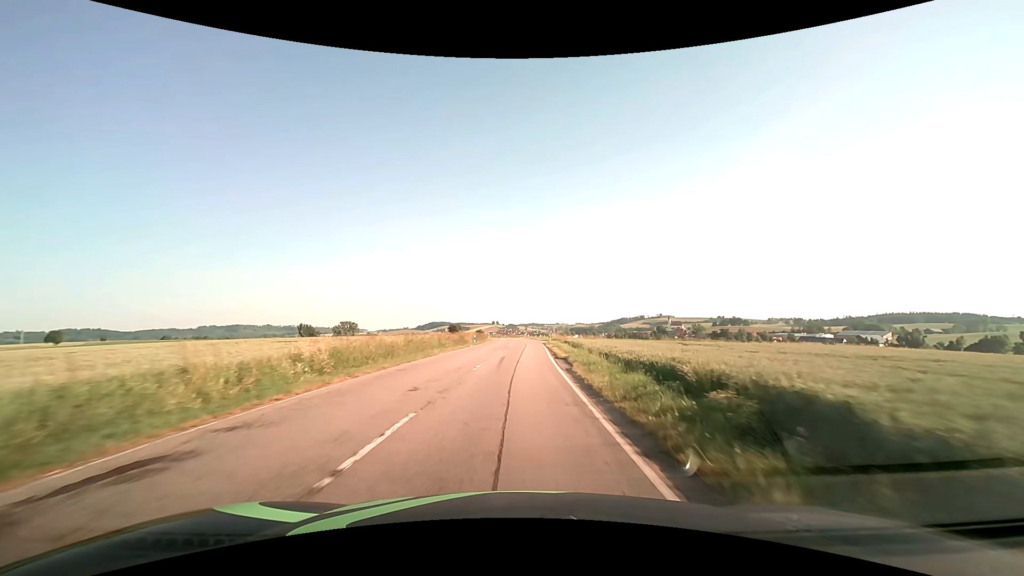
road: secondary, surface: asphalt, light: Day
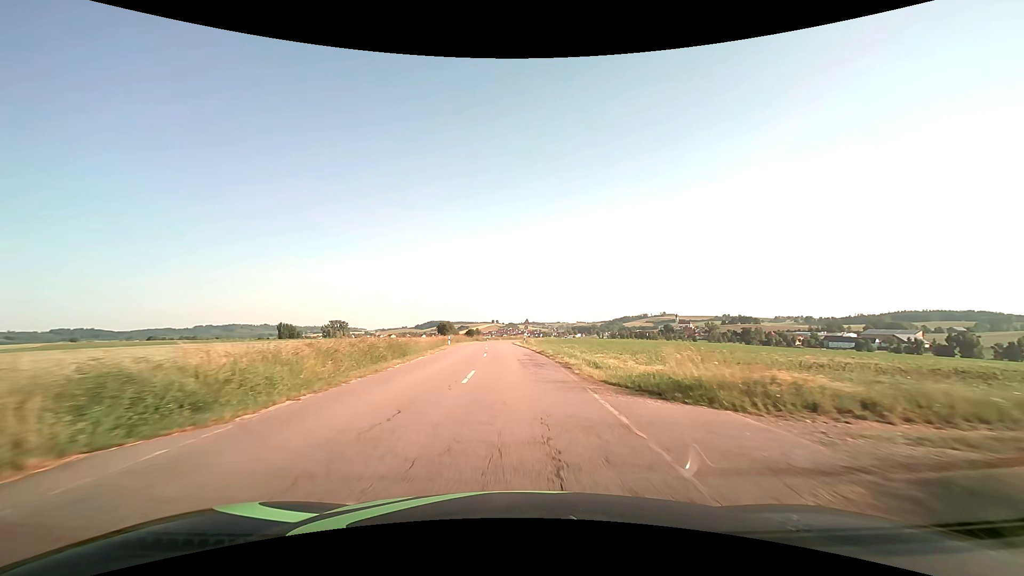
(+0.9, +53.7) m; 0°
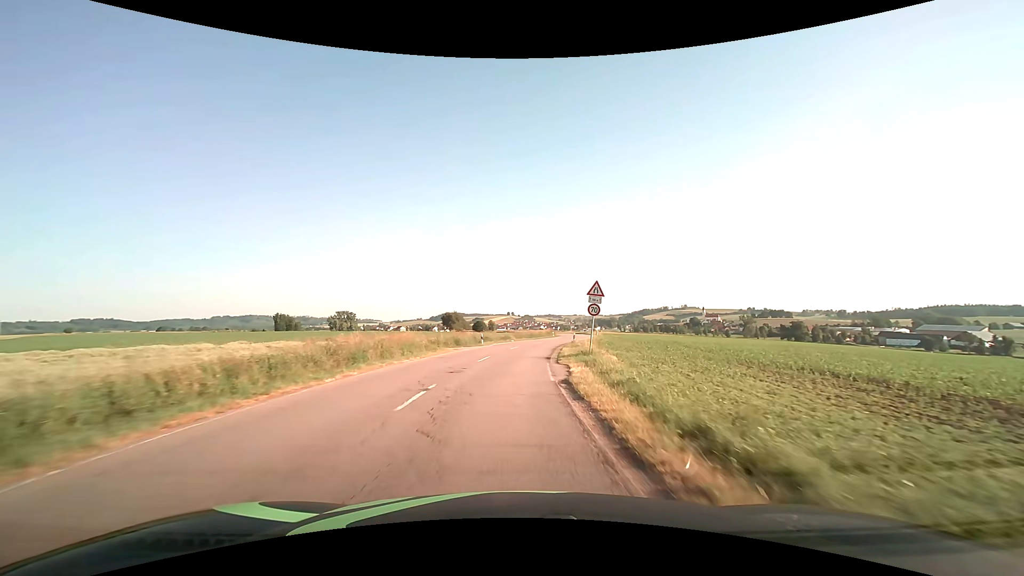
(-1.7, +53.8) m; -2°
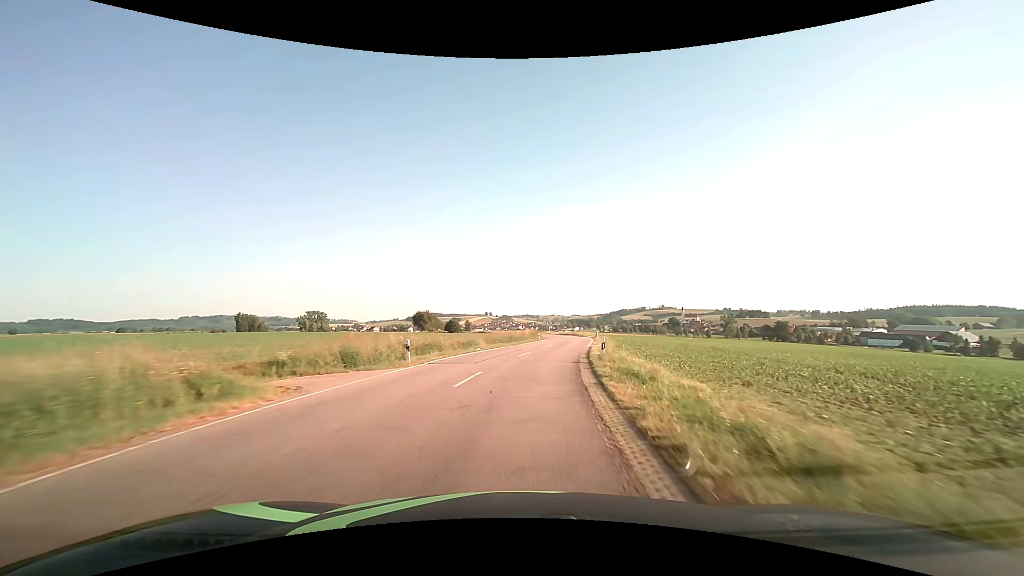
(+0.4, +21.7) m; +2°
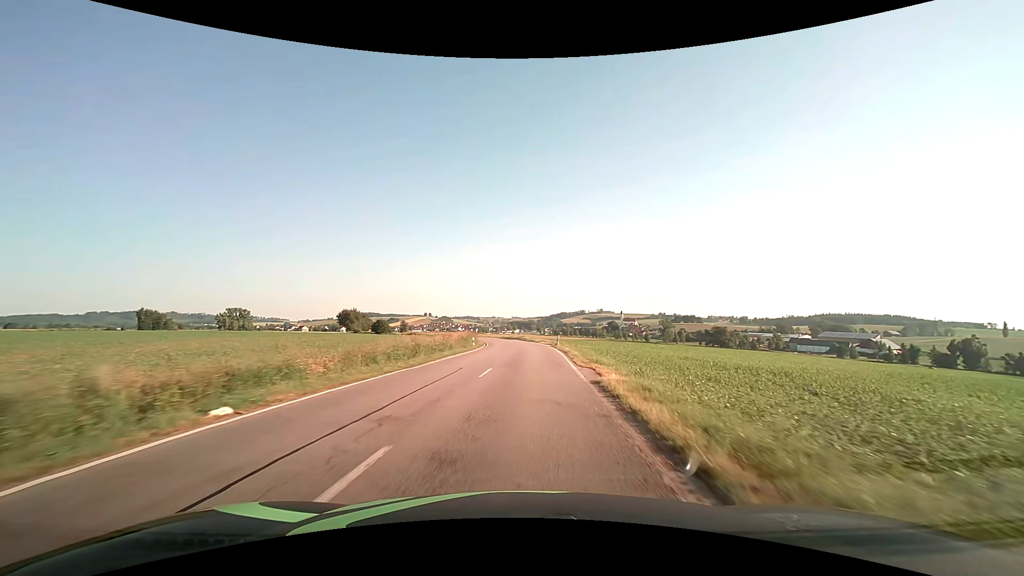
(+1.2, +21.5) m; +7°
(0, +10) (+1, +20) (+1, +30) (+1, +40) (+1, +50) (+1, +60) (0, +70) (-1, +80) (-2, +90) (-4, +100) m
